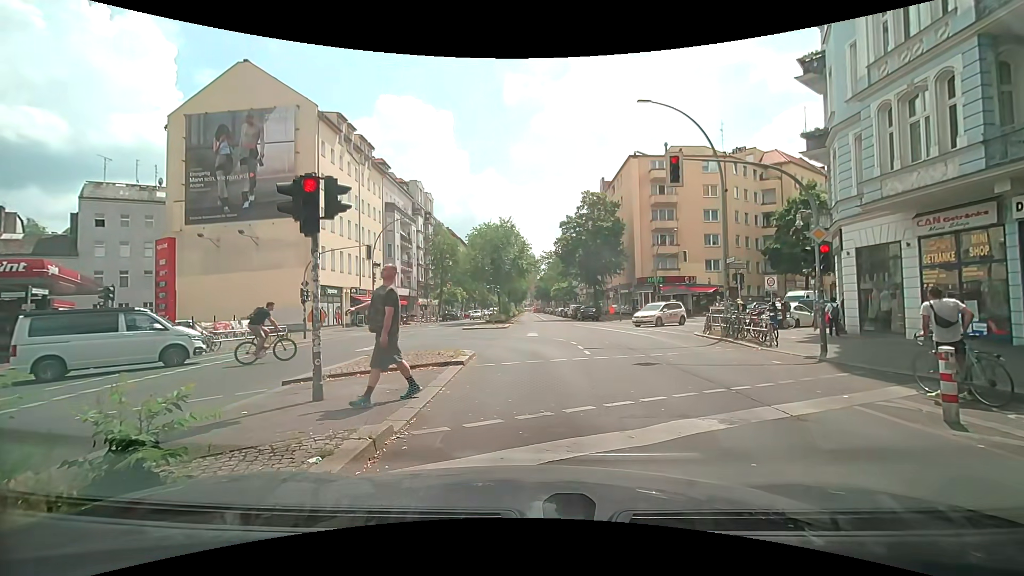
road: secondary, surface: asphalt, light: Day
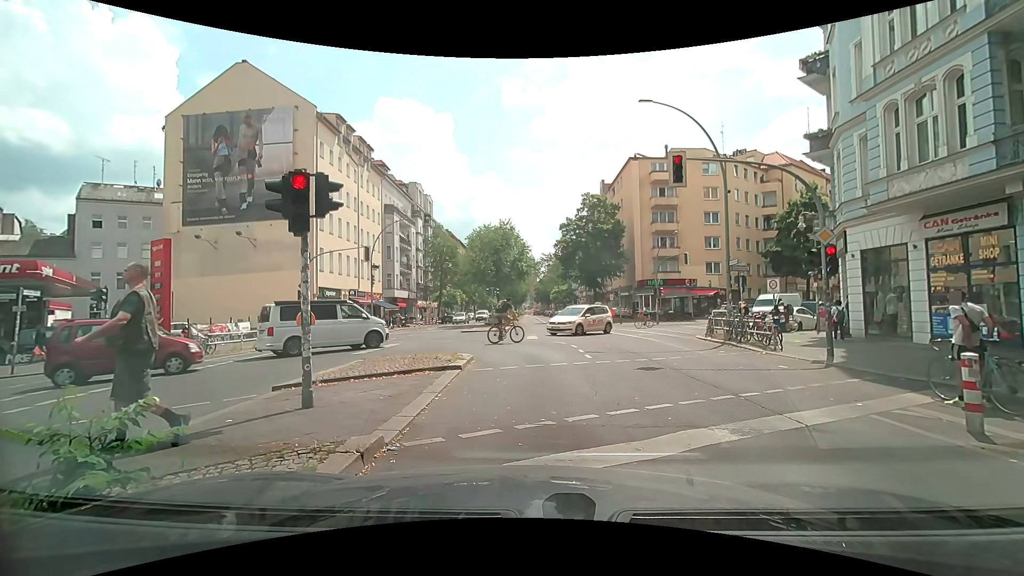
(0.0, +0.4) m; 0°
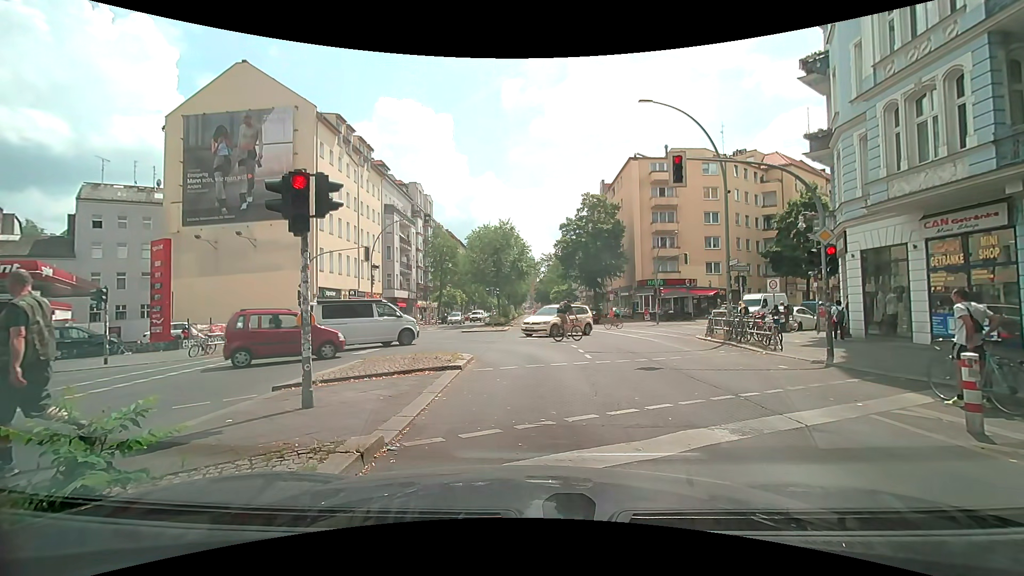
(0.0, 0.0) m; 0°
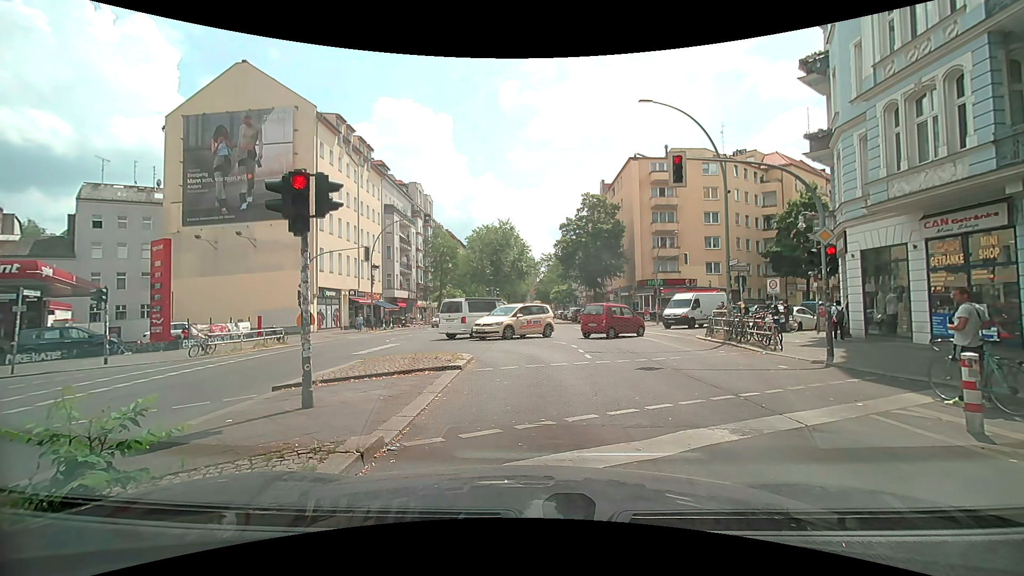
(0.0, 0.0) m; 0°
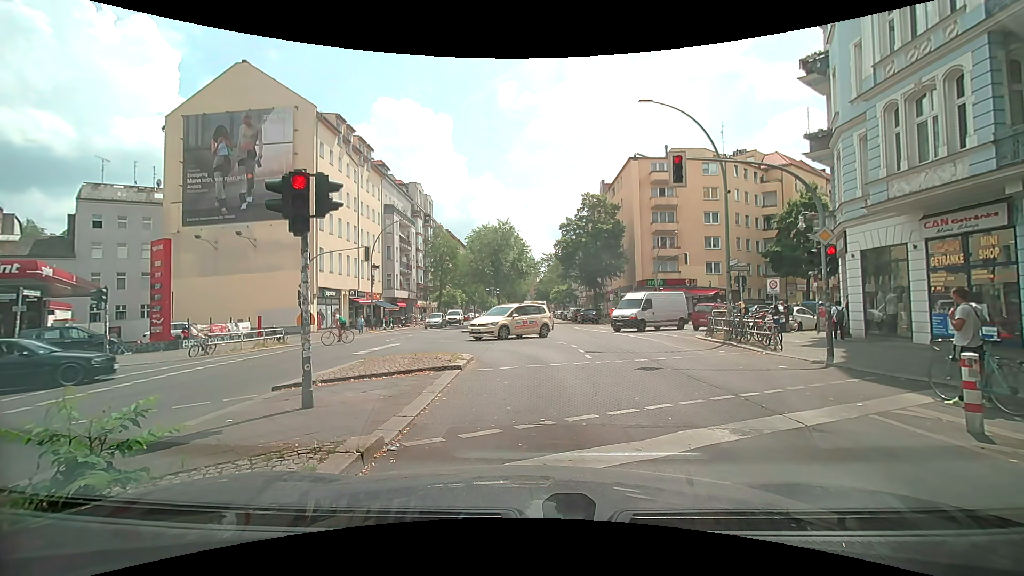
(0.0, 0.0) m; 0°
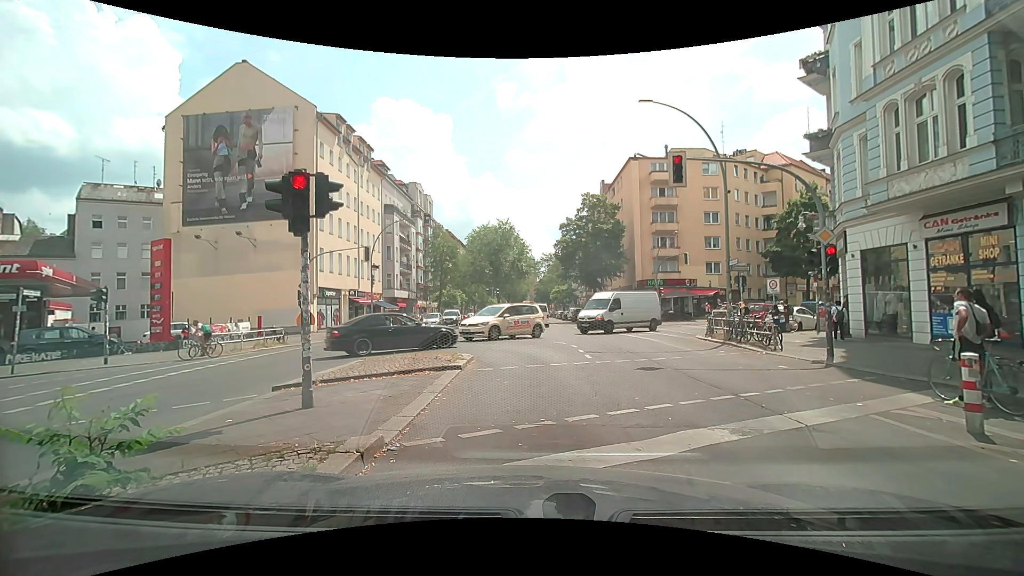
(0.0, 0.0) m; 0°
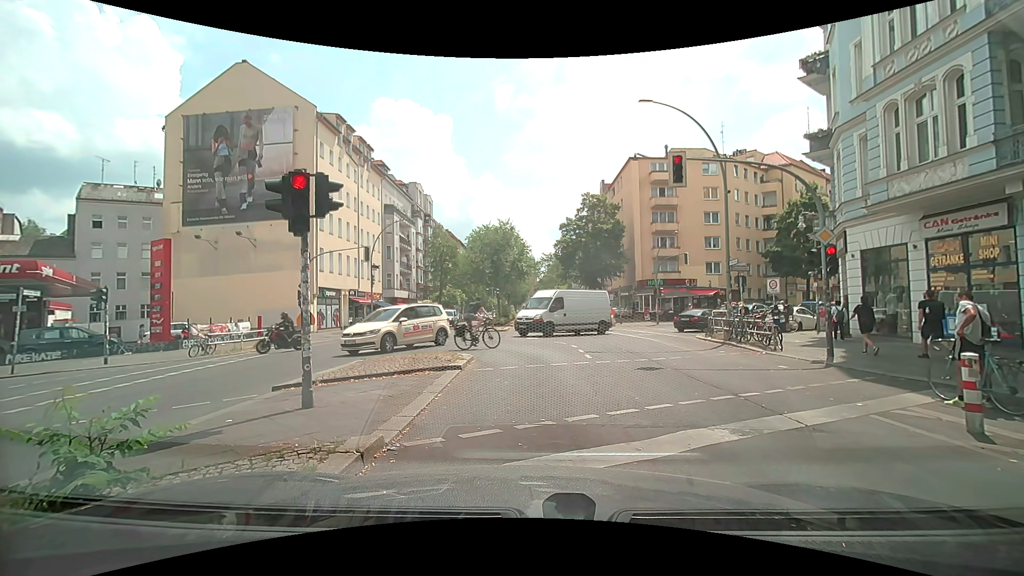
(0.0, 0.0) m; 0°
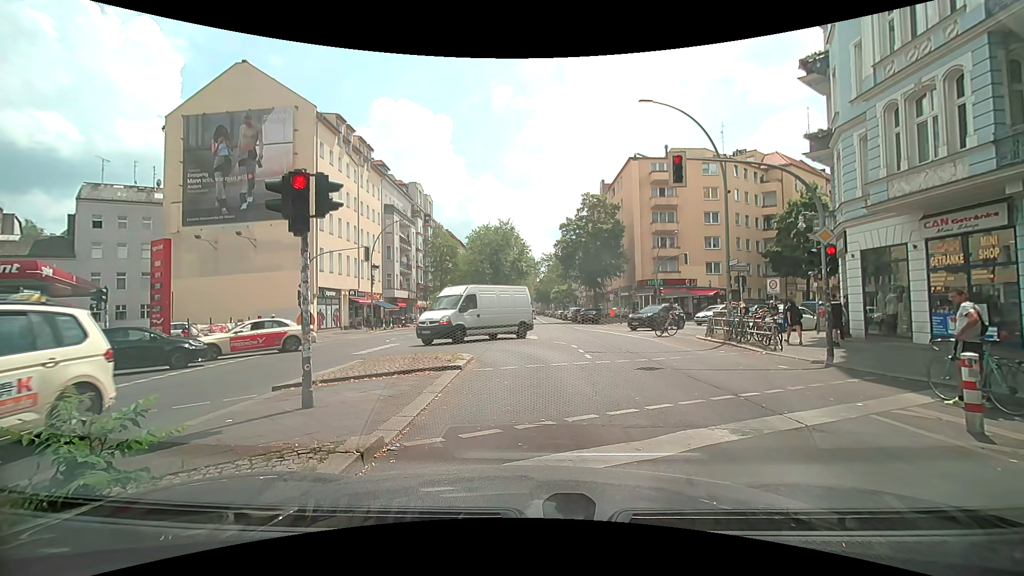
(0.0, 0.0) m; 0°
